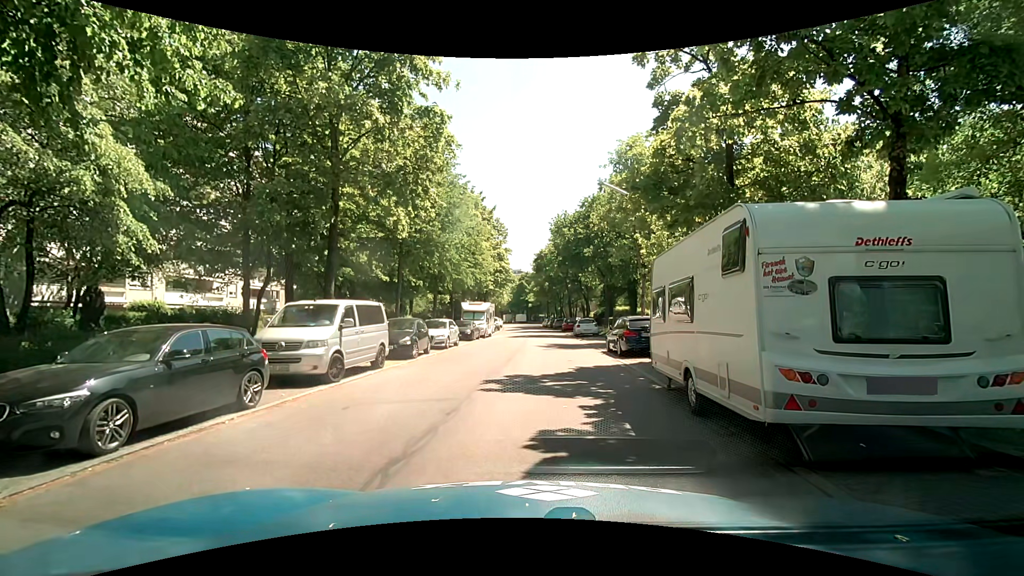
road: residential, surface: asphalt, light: Day
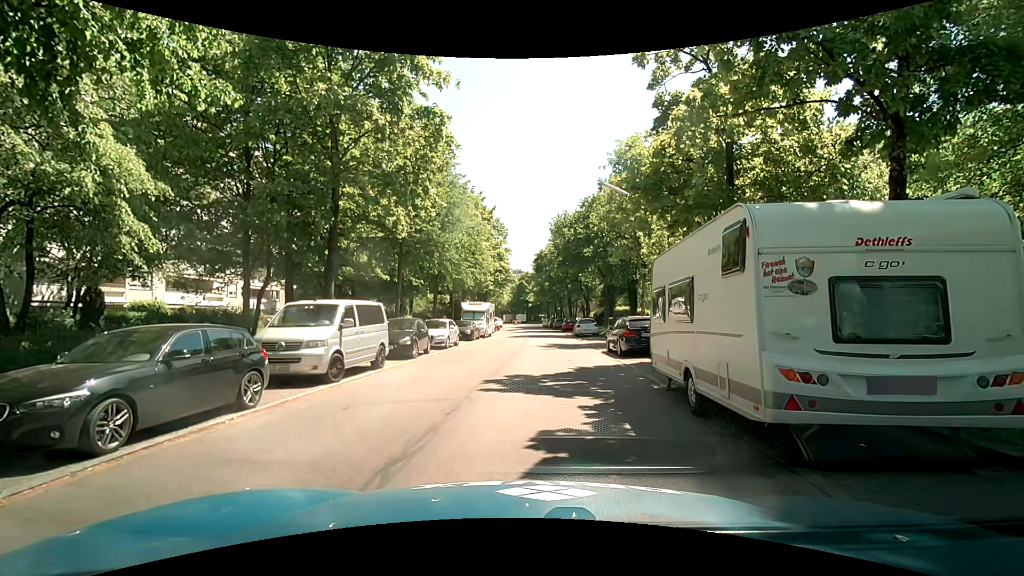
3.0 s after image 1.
(0.0, 0.0) m; 0°
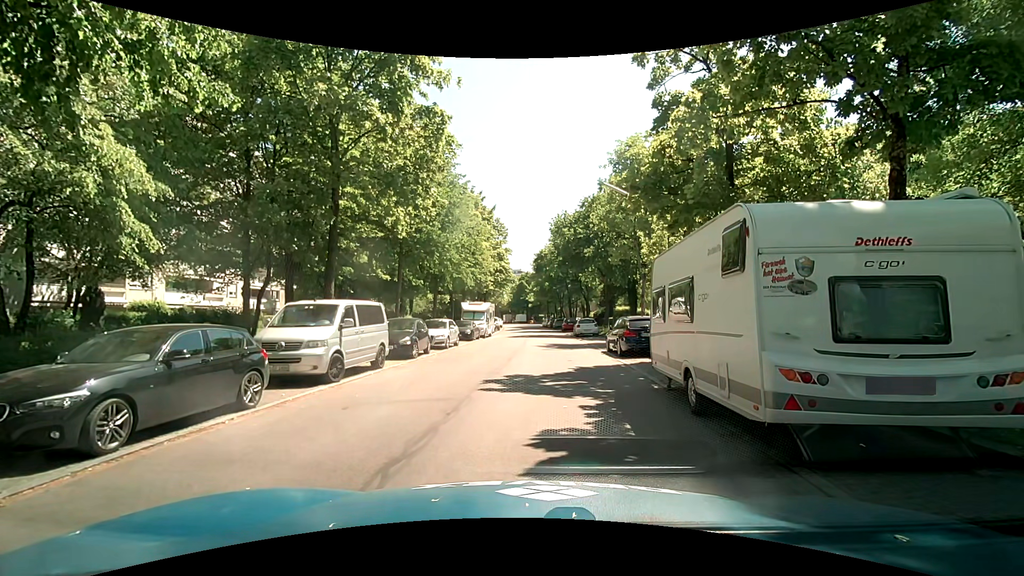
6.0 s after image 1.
(0.0, 0.0) m; 0°
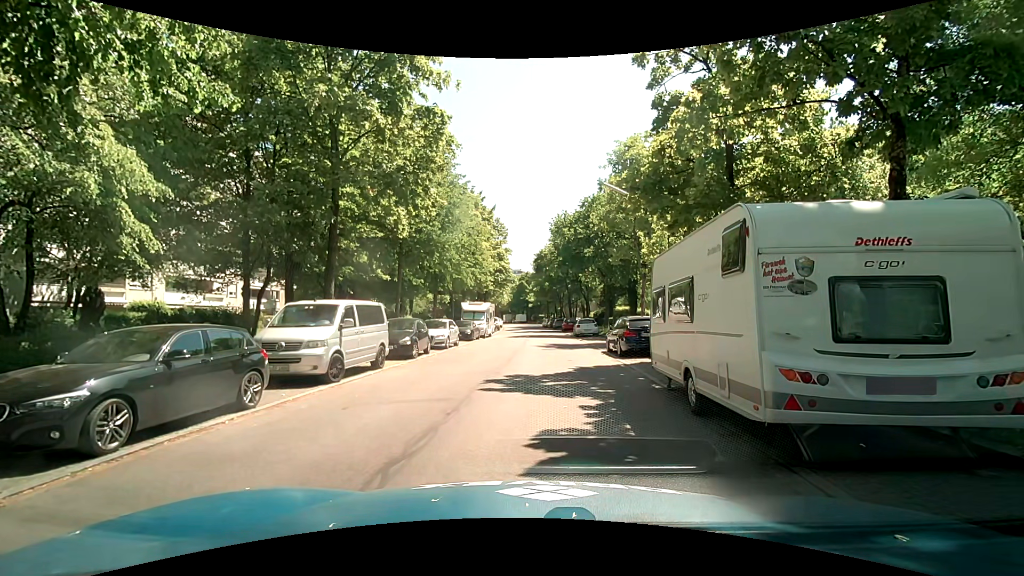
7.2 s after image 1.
(0.0, 0.0) m; 0°
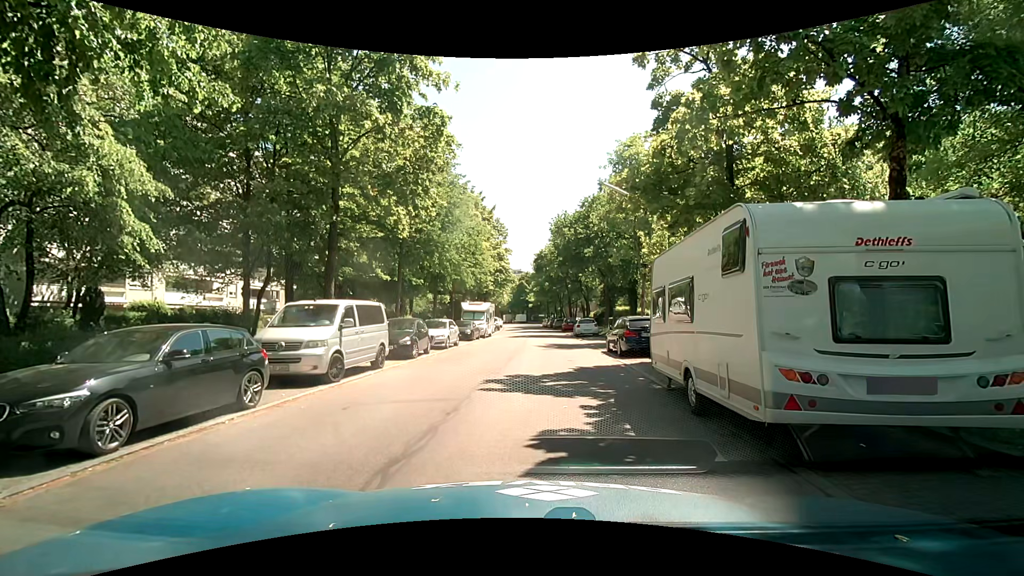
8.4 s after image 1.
(0.0, 0.0) m; 0°
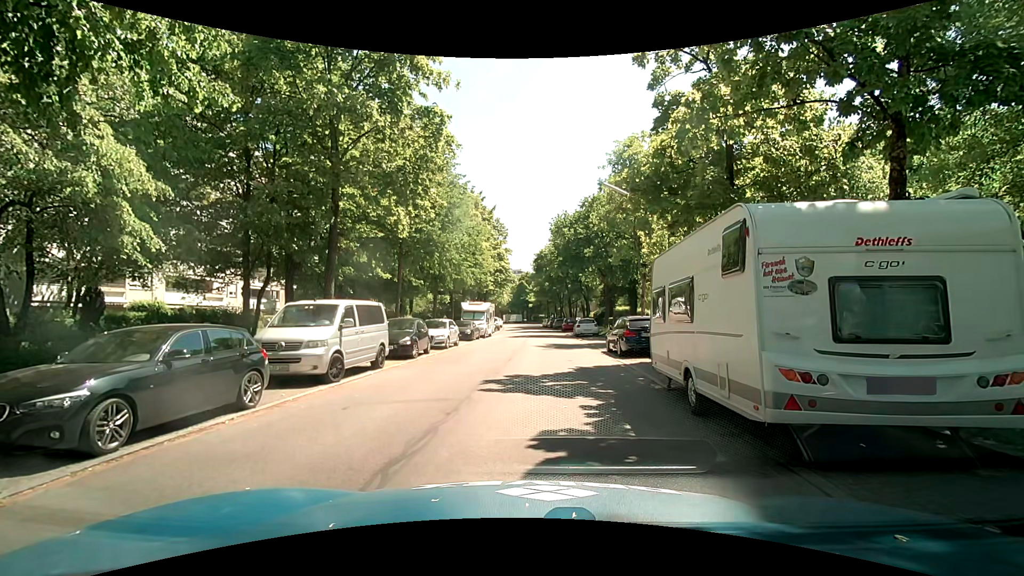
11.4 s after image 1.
(0.0, 0.0) m; 0°
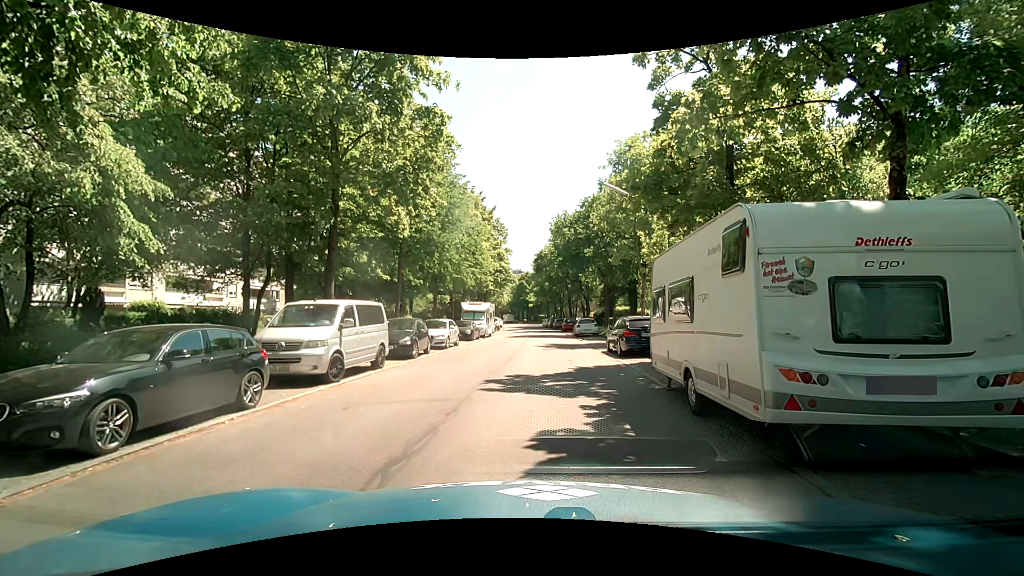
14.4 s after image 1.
(0.0, 0.0) m; 0°
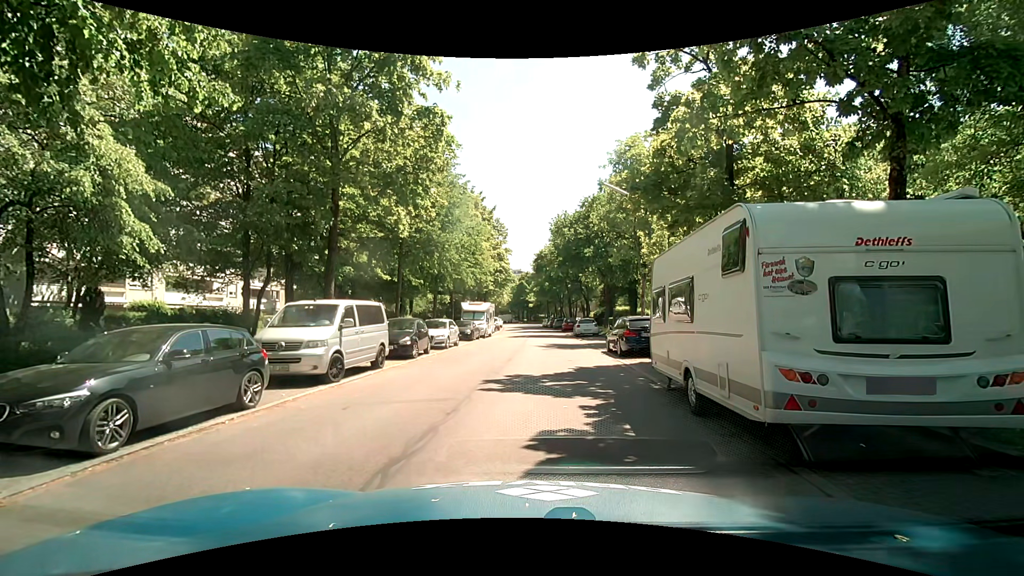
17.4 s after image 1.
(0.0, 0.0) m; 0°
